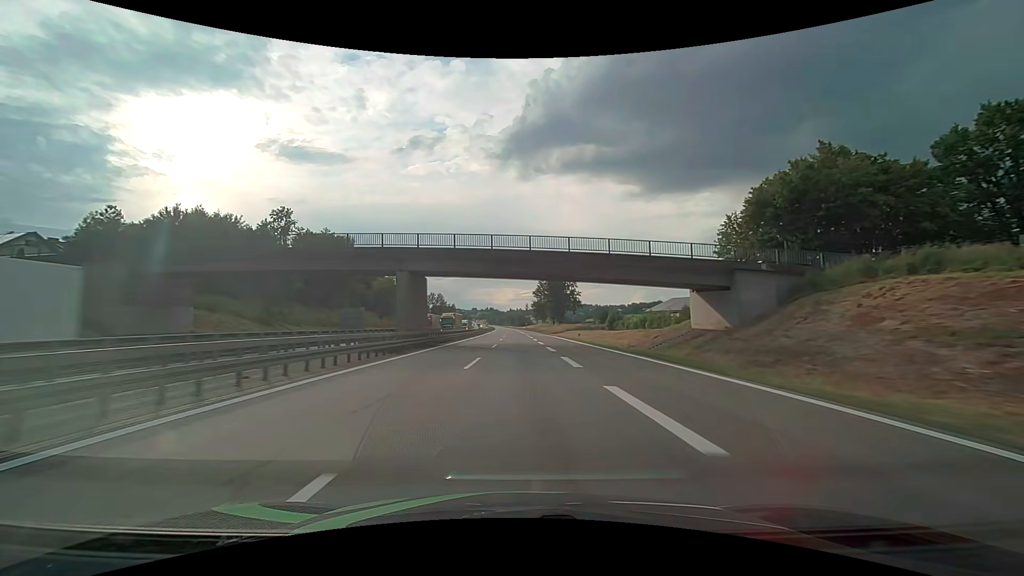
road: motorway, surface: asphalt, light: Day
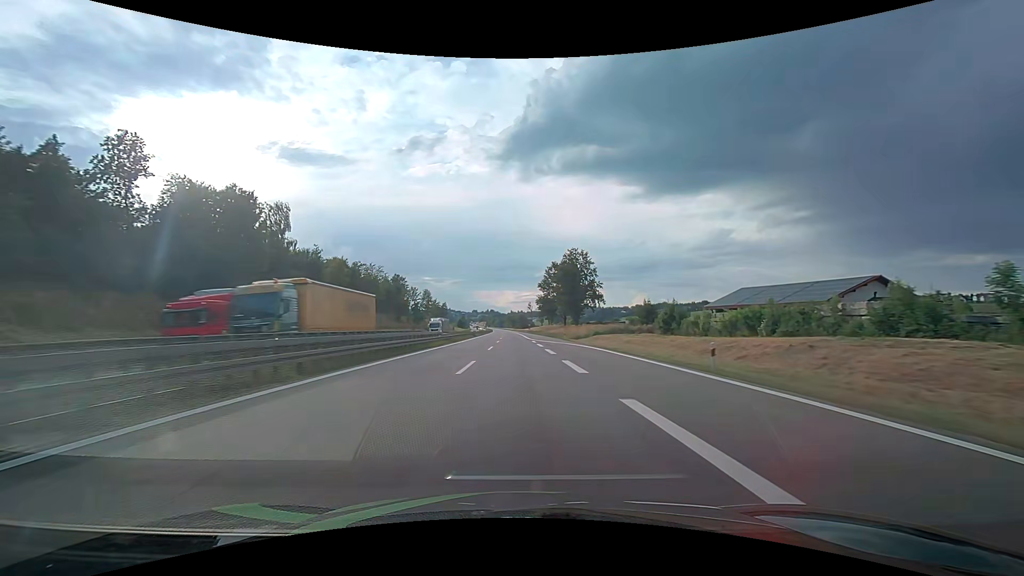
(-0.1, +38.0) m; 0°
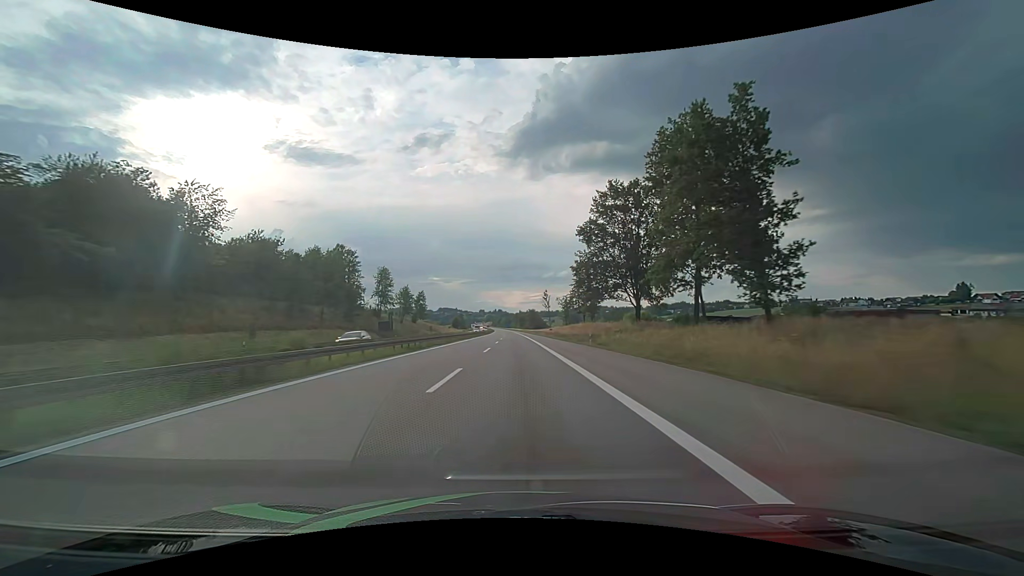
(-0.4, +75.9) m; -1°
(0, +10) (0, +20) (0, +30) (0, +40) (0, +50) (0, +60) (0, +70) (0, +80) (-1, +90) (-1, +100) m
